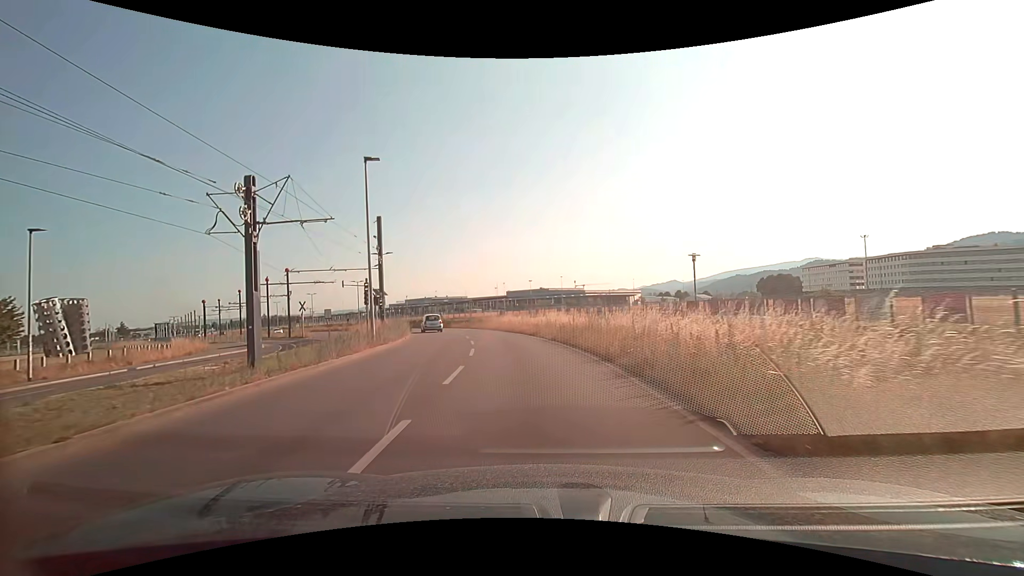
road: secondary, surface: asphalt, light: Day
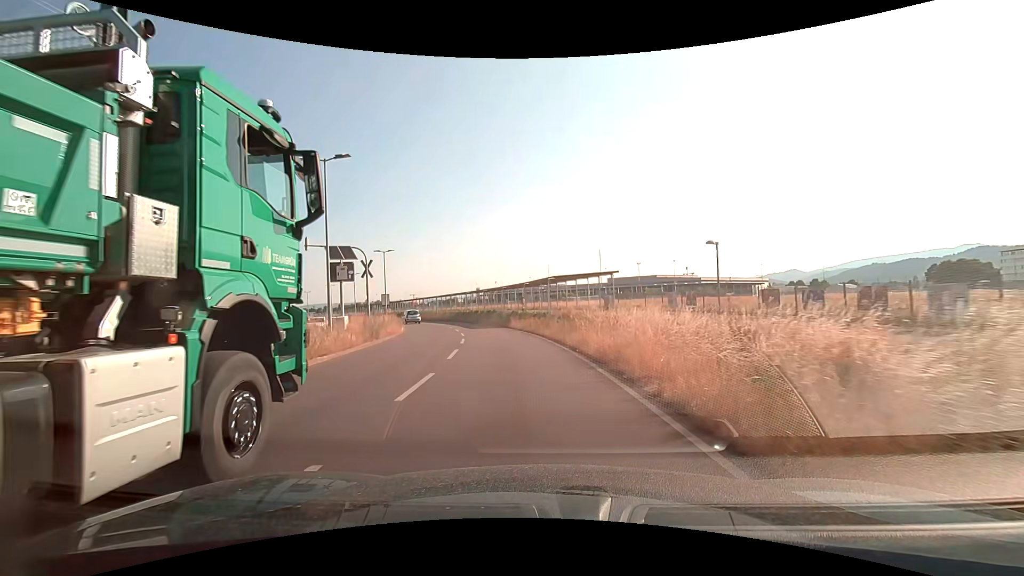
(-3.2, +32.2) m; -11°
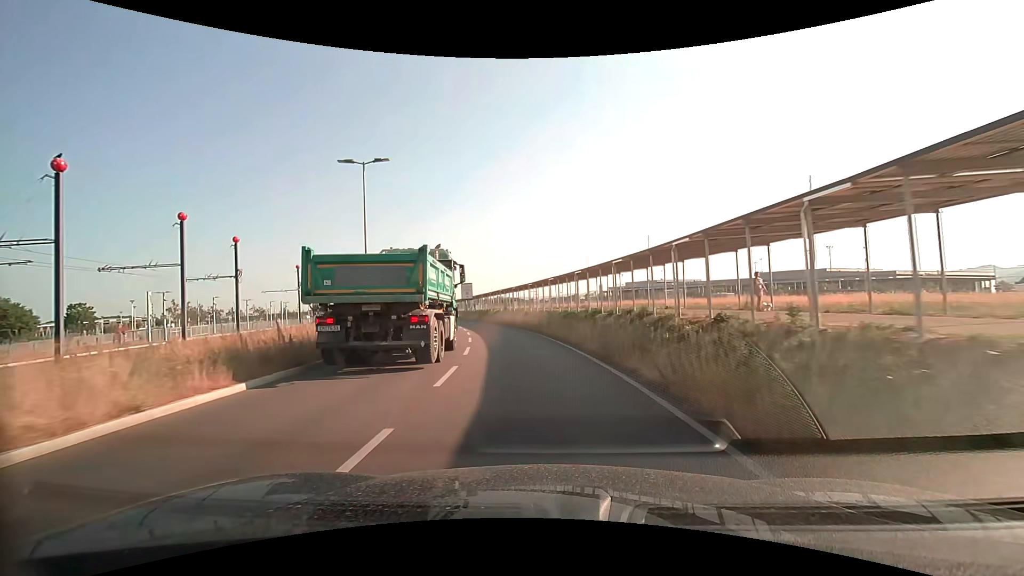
(-4.4, +35.1) m; -14°
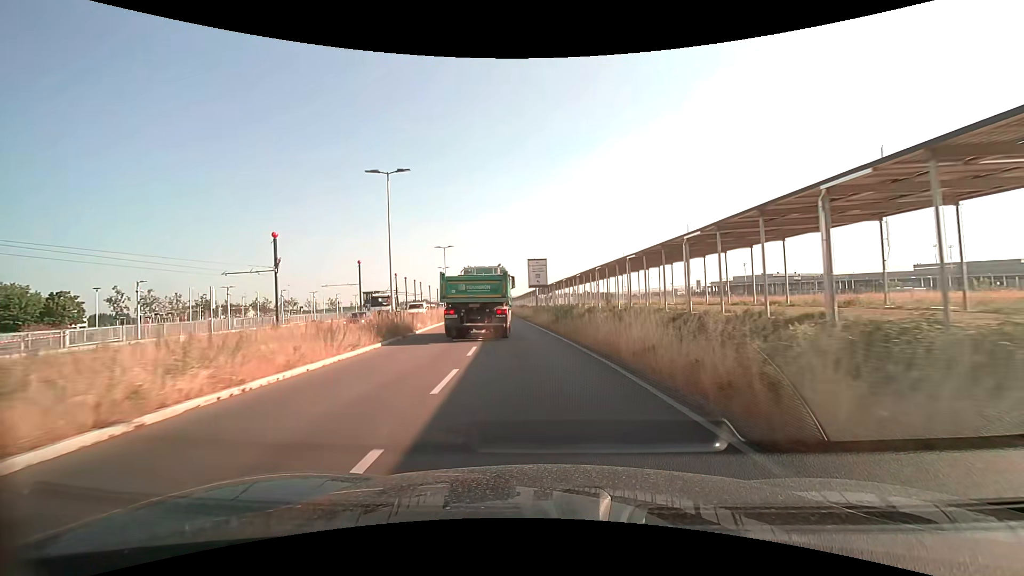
(-3.2, +31.2) m; -10°
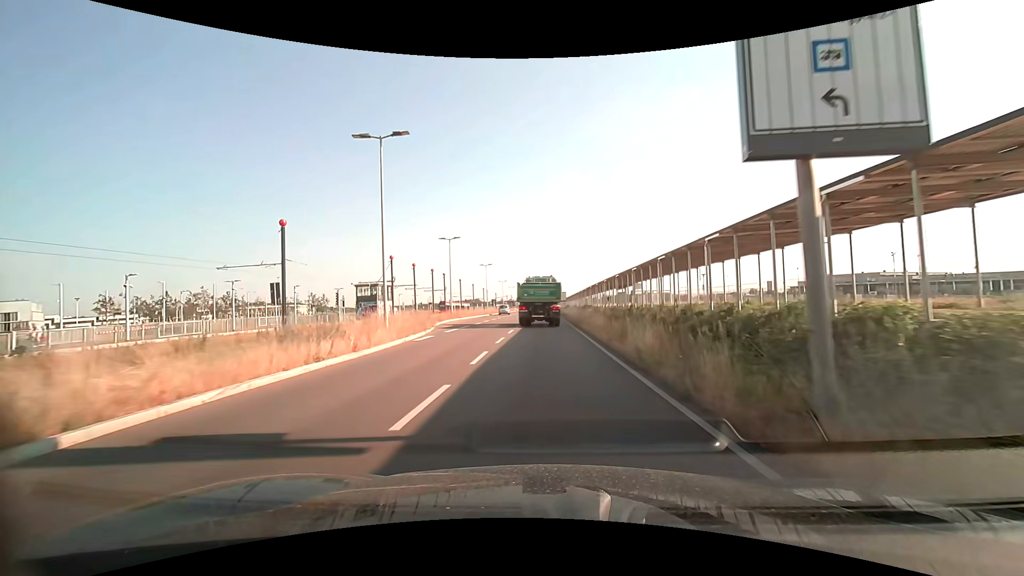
(-2.8, +38.4) m; -6°
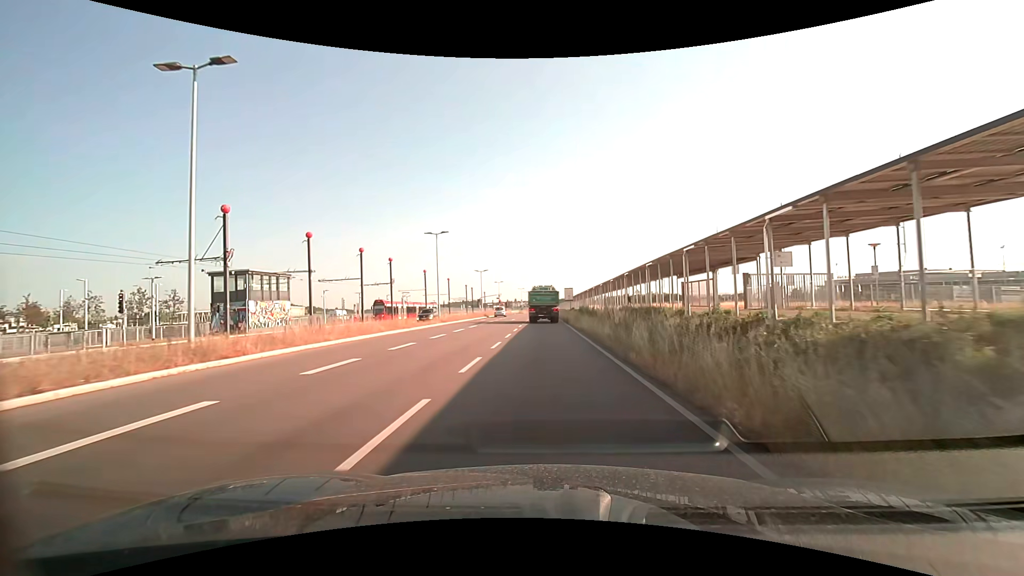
(0.0, +37.3) m; 0°
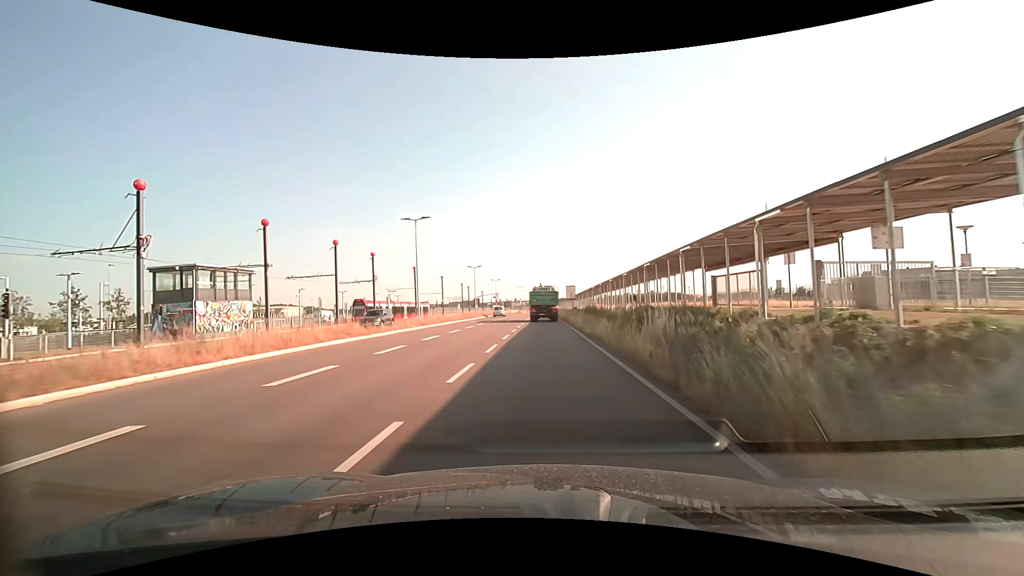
(0.0, +7.4) m; 0°
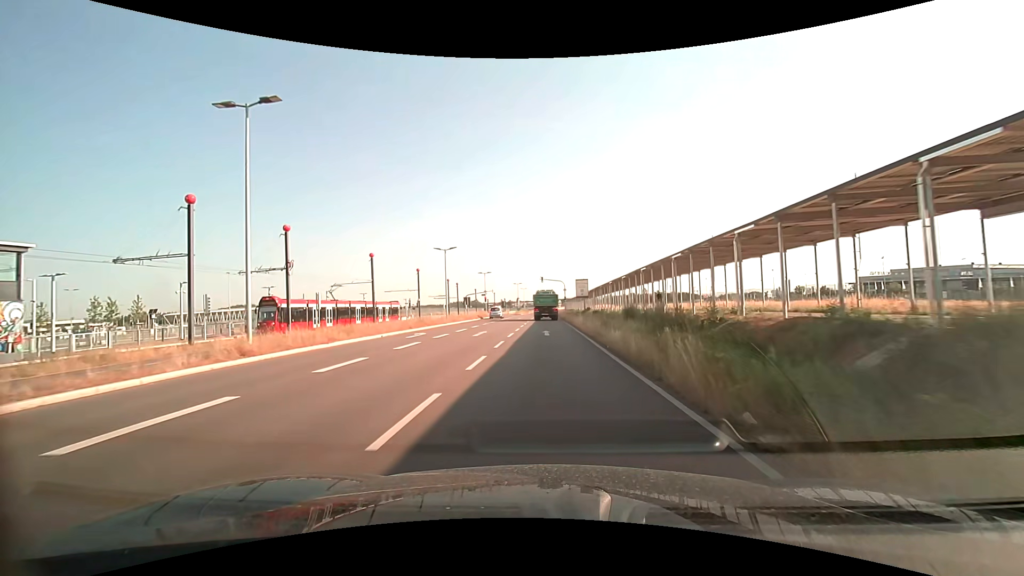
(-0.1, +22.1) m; 0°
(0, +10) (0, +20) (0, +30) (0, +40) (0, +50) (0, +60) (0, +70) (0, +80) (0, +90) (0, +100) m
